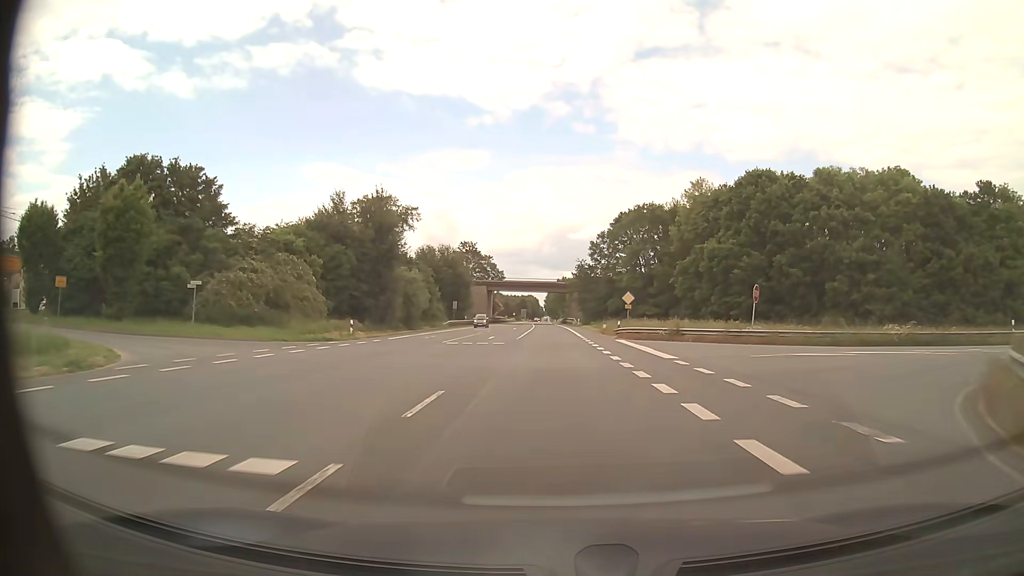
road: primary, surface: asphalt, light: Day
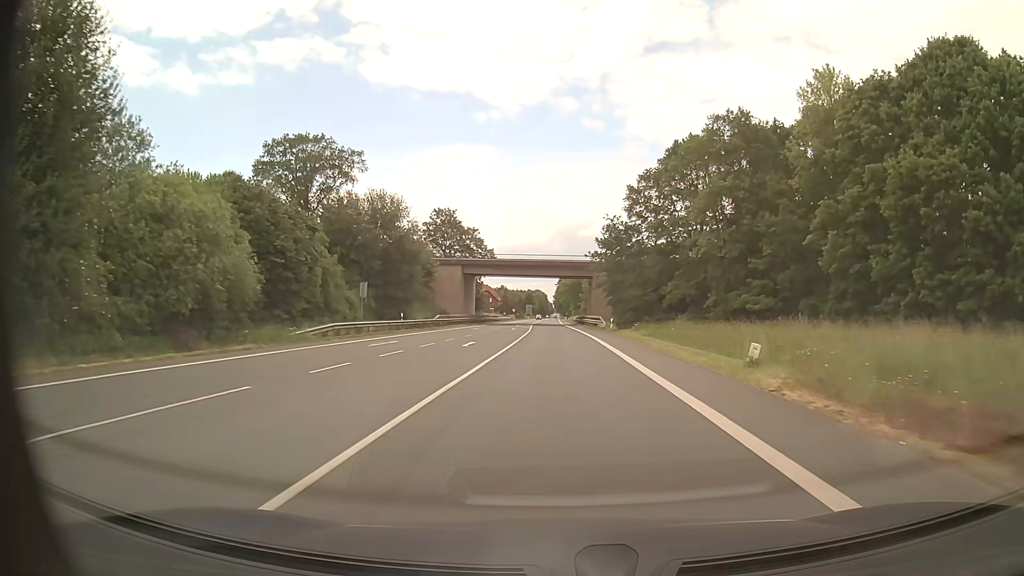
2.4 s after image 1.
(-0.3, +43.9) m; -1°
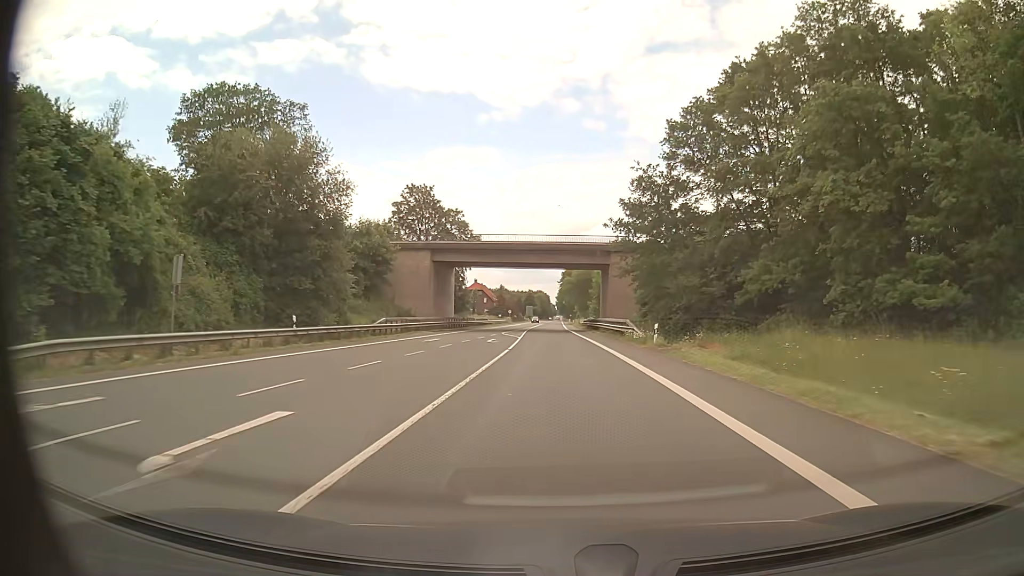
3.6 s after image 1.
(-0.1, +22.0) m; 0°
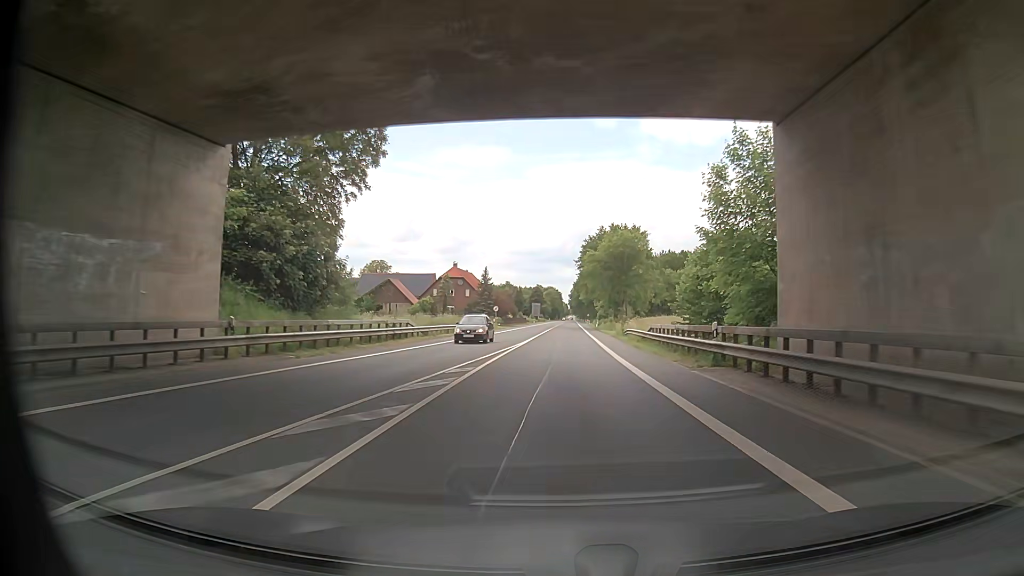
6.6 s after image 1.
(-0.6, +54.8) m; -1°
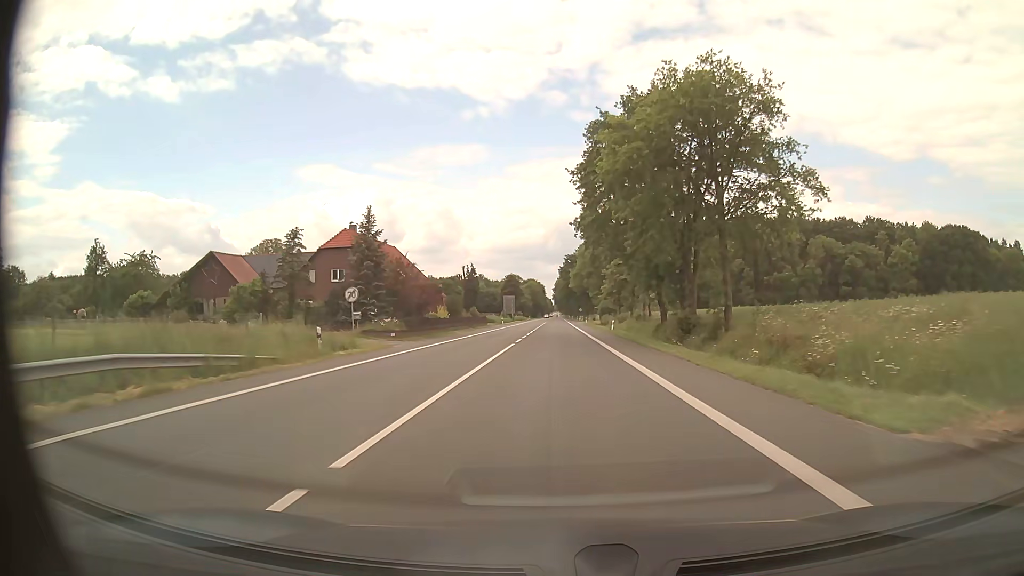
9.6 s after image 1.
(+0.7, +54.9) m; +2°
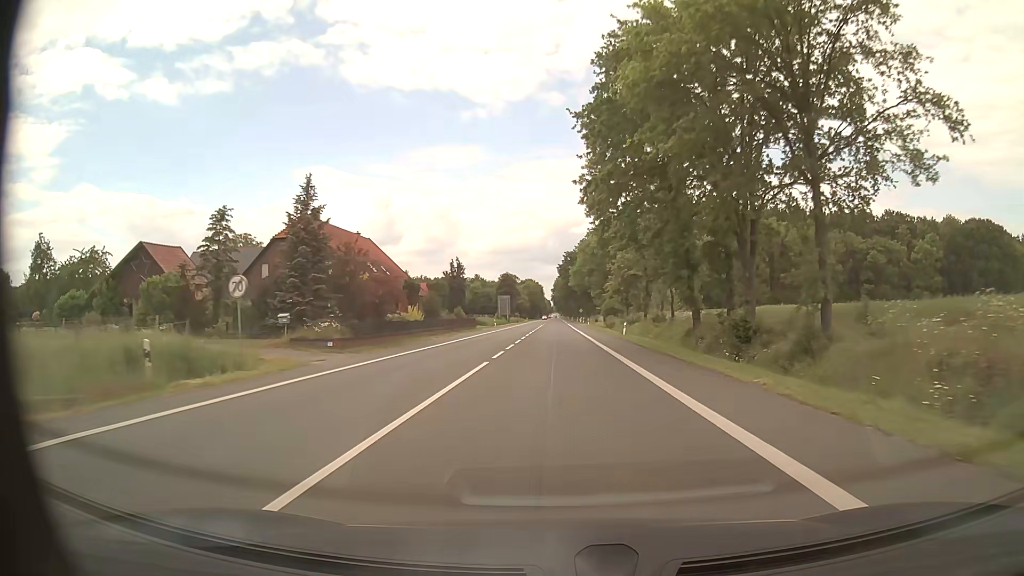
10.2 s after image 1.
(0.0, +11.0) m; 0°
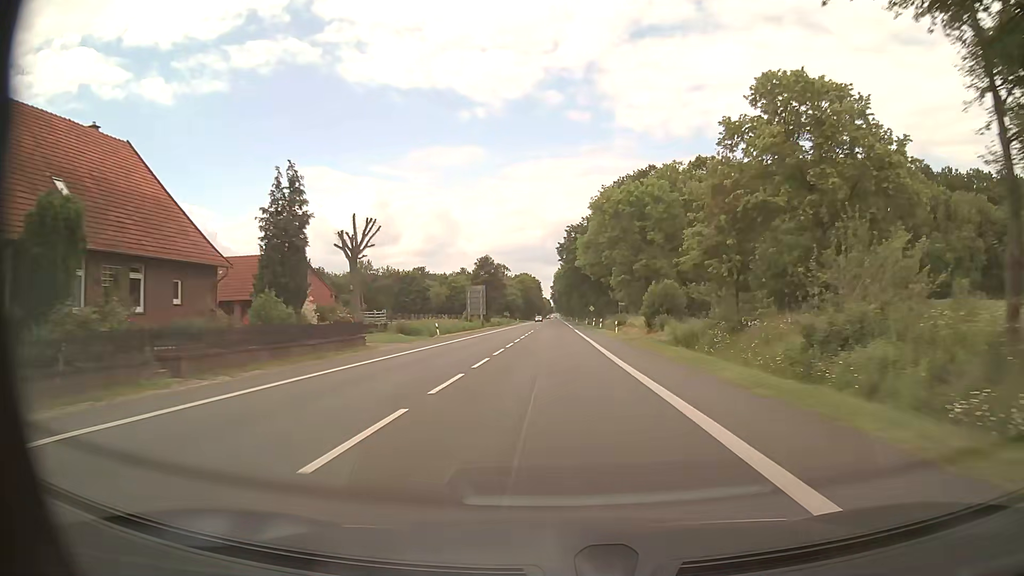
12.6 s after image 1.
(0.0, +46.1) m; 0°
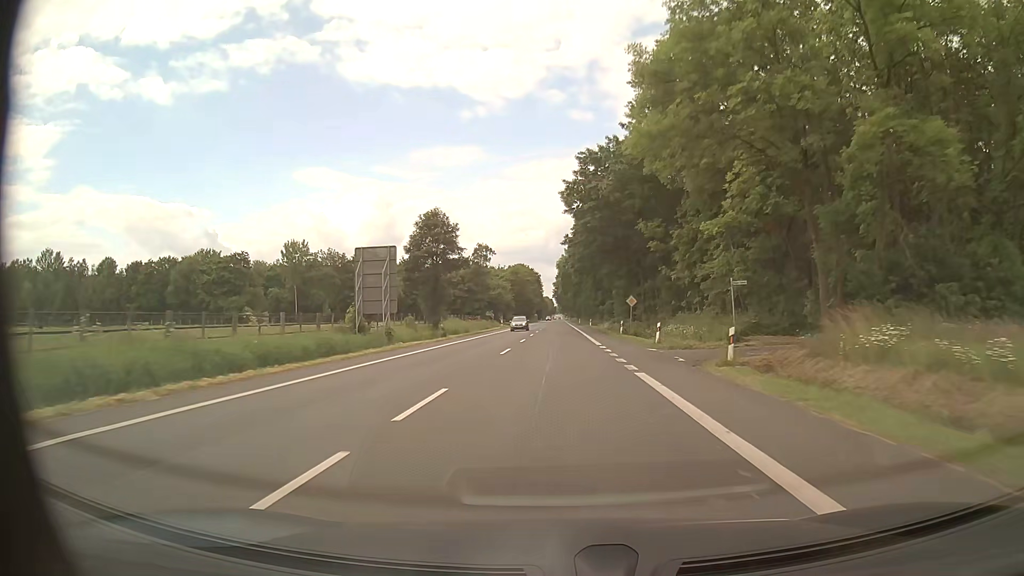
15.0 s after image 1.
(-0.1, +50.7) m; 0°
(0, +10) (0, +20) (0, +30) (0, +40) (0, +50) (0, +60) (0, +70) (0, +80) (0, +90) (0, +100) m
